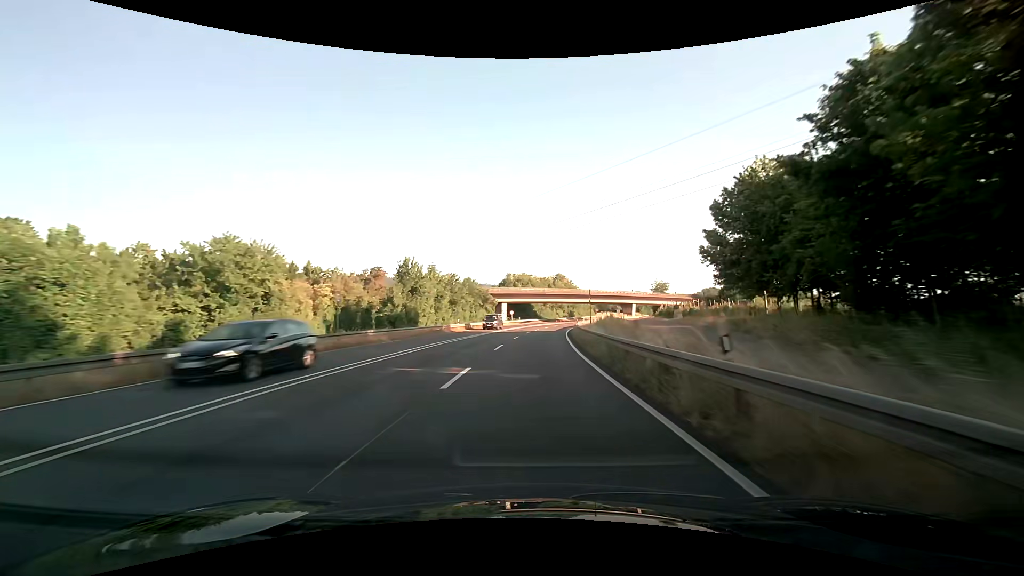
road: trunk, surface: asphalt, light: Day
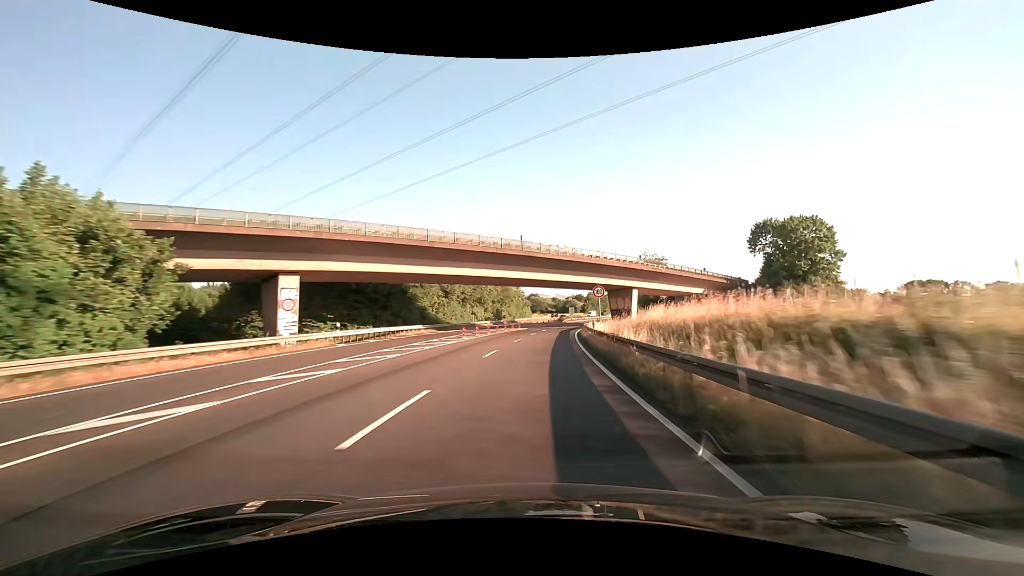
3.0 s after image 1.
(+5.2, +75.9) m; +9°
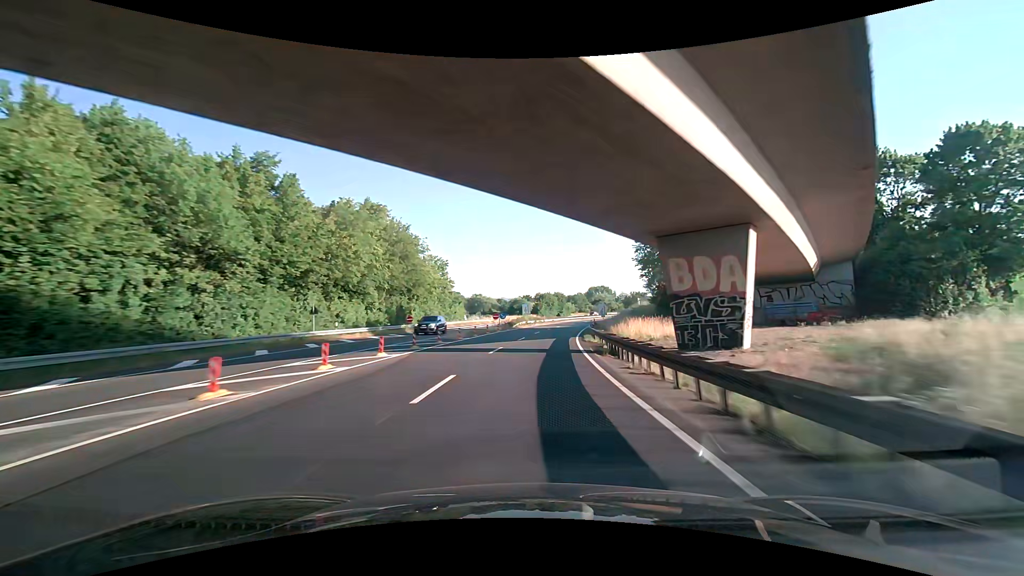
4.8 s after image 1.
(+2.5, +45.1) m; +6°
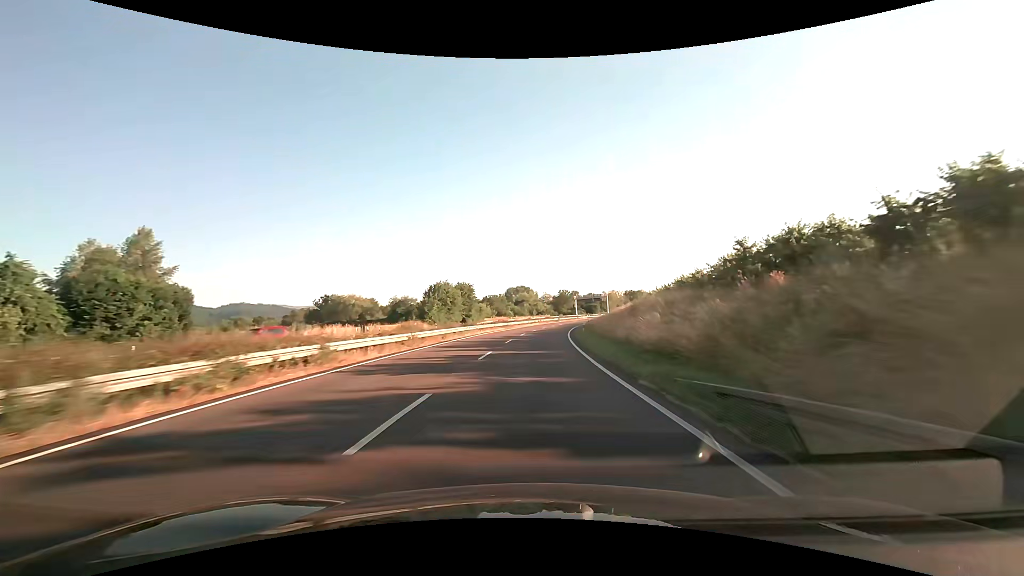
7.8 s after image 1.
(+6.1, +74.5) m; +10°
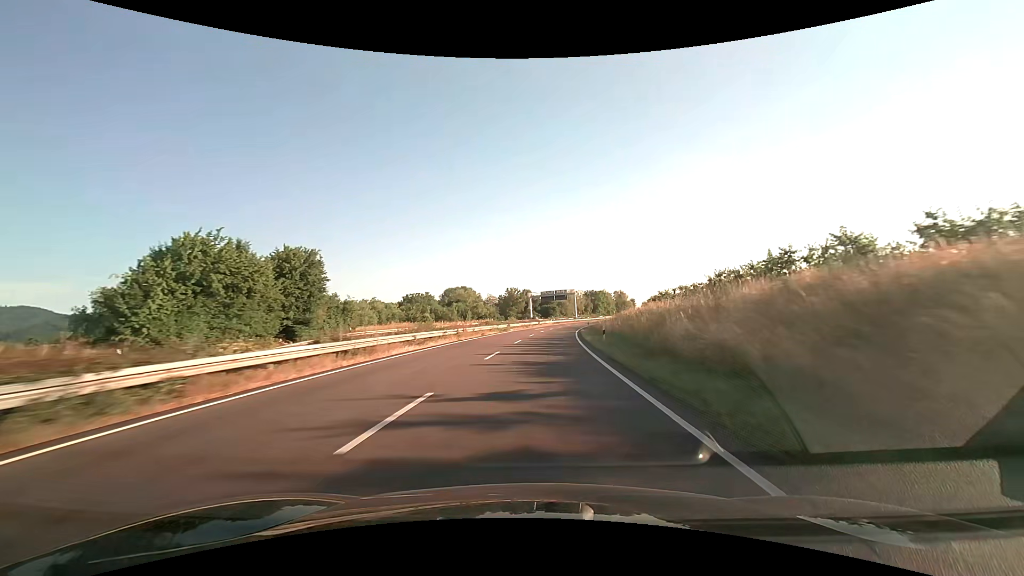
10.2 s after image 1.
(+3.0, +59.9) m; +6°
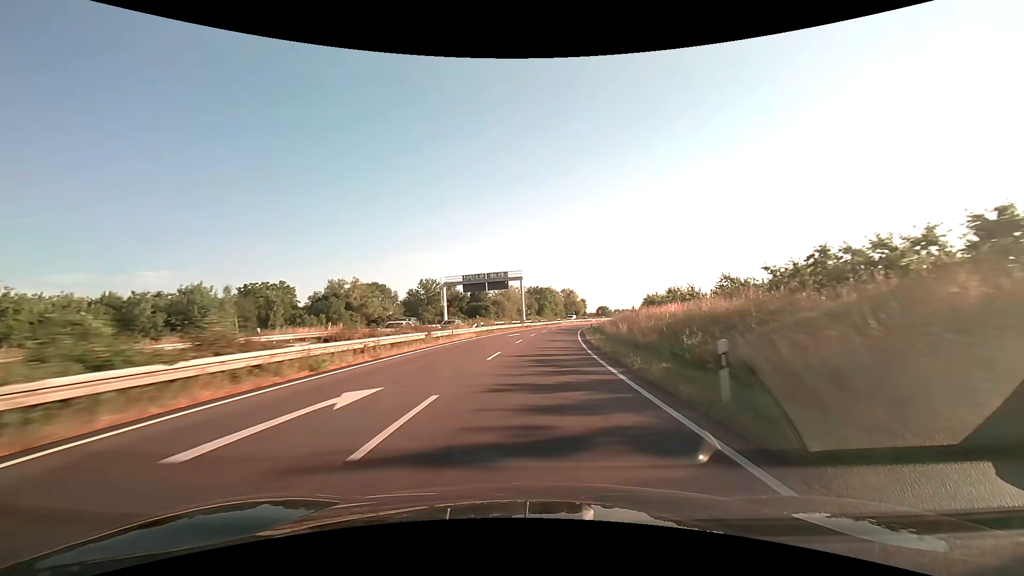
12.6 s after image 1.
(+3.8, +60.1) m; +7°
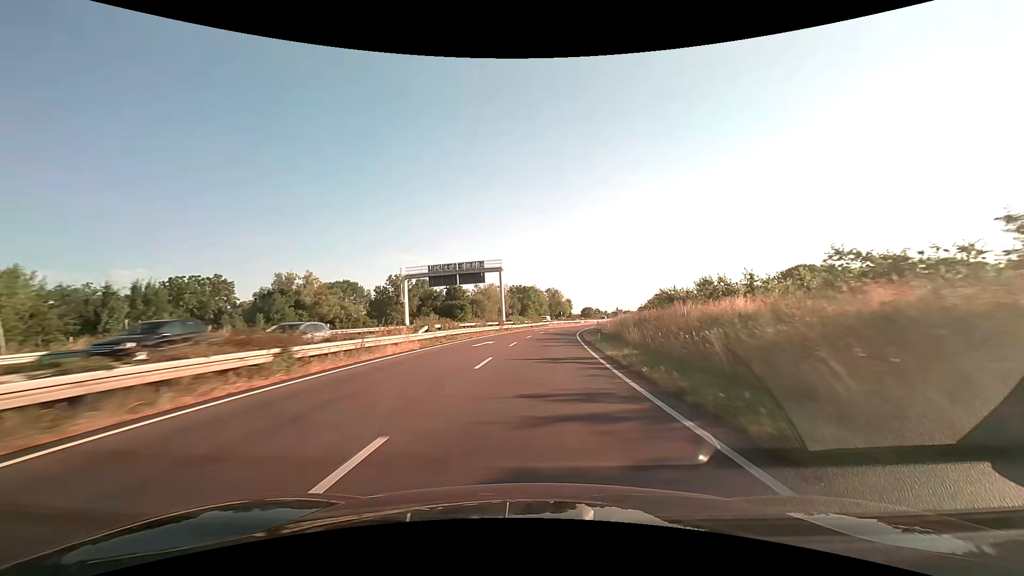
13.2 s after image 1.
(+0.2, +15.1) m; +2°
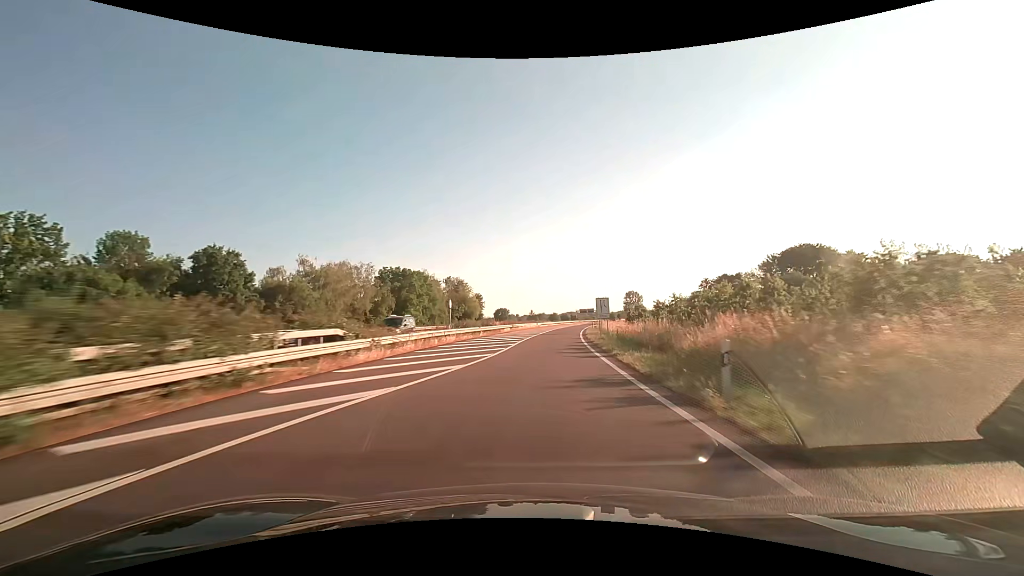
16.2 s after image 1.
(+6.6, +75.6) m; +10°
(0, +10) (0, +20) (+1, +30) (+2, +40) (+3, +50) (+4, +60) (+6, +70) (+7, +80) (+9, +89) (+11, +99) m
